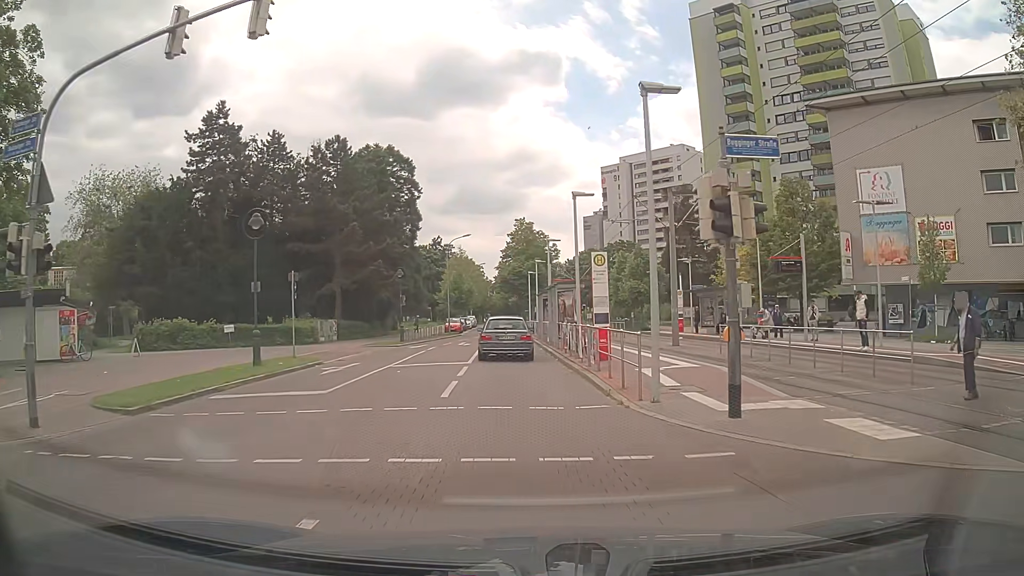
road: residential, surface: asphalt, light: Day
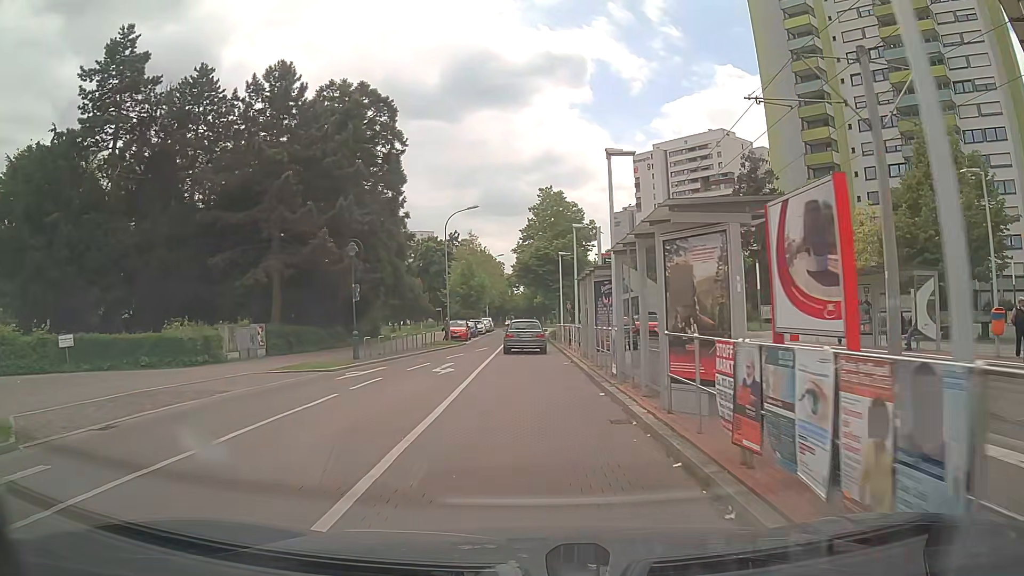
(-0.3, +17.5) m; -1°
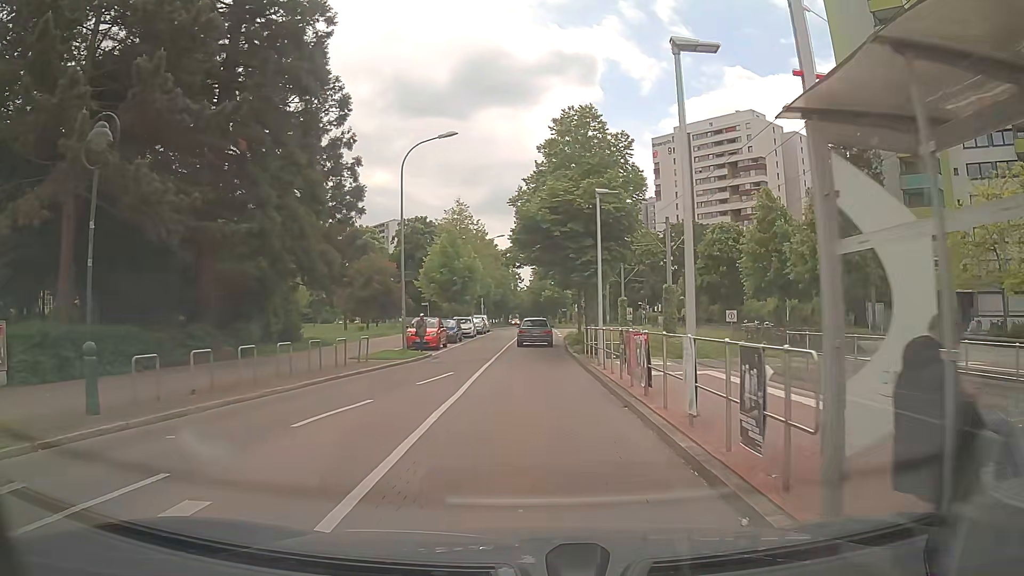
(-0.4, +18.1) m; -1°
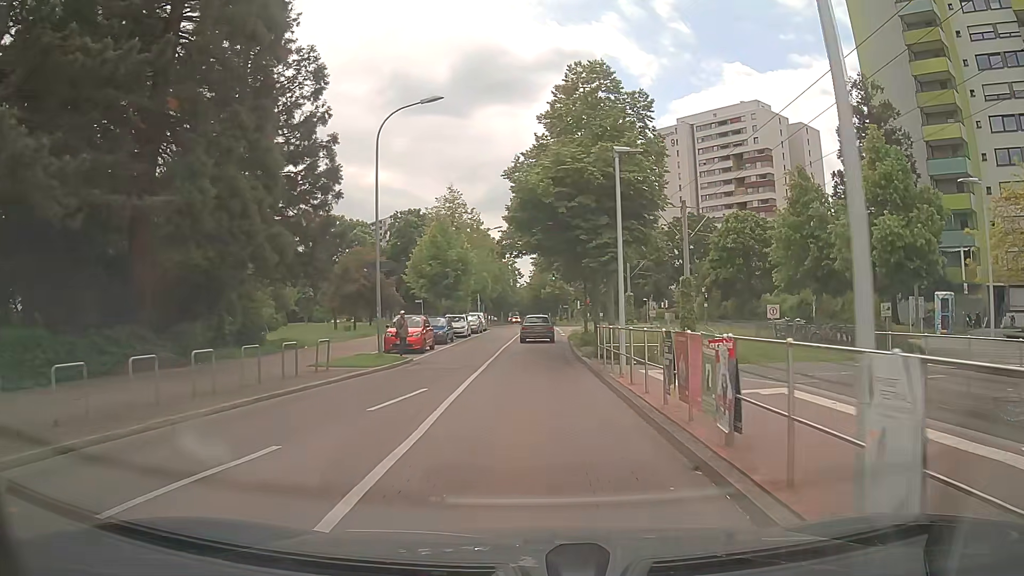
(-0.1, +4.6) m; 0°
